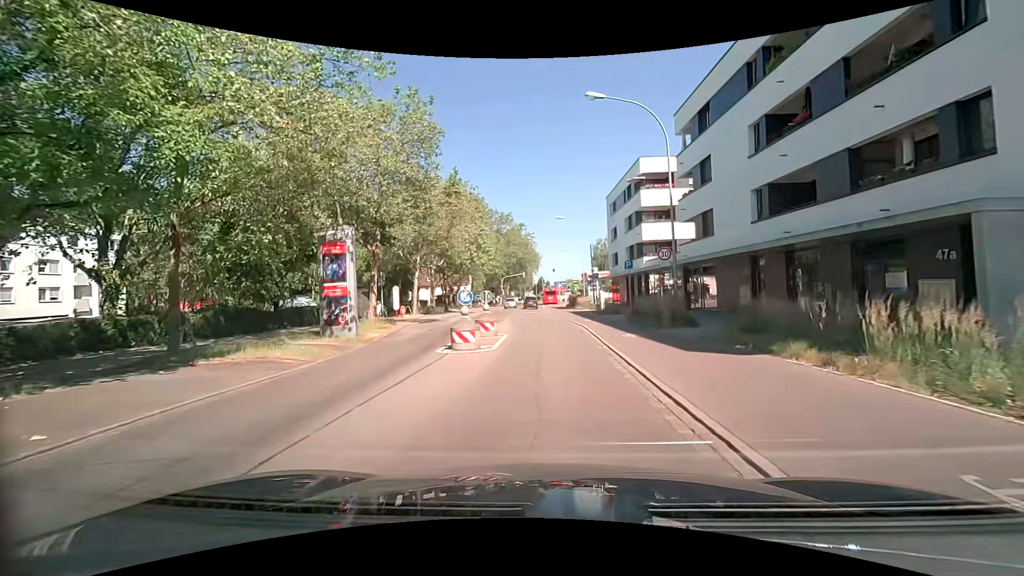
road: secondary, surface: asphalt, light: Day
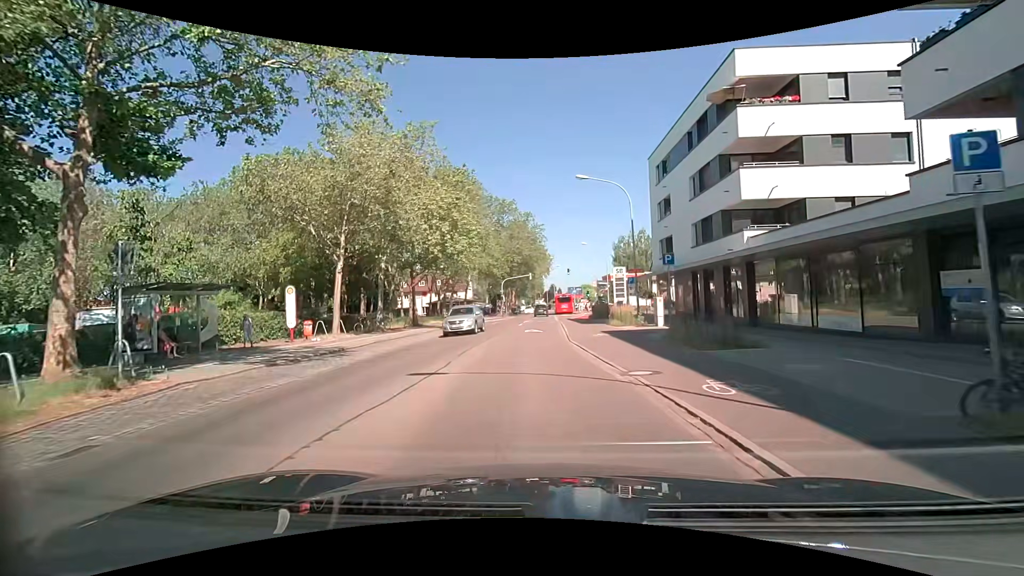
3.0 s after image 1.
(-0.3, +19.7) m; -2°
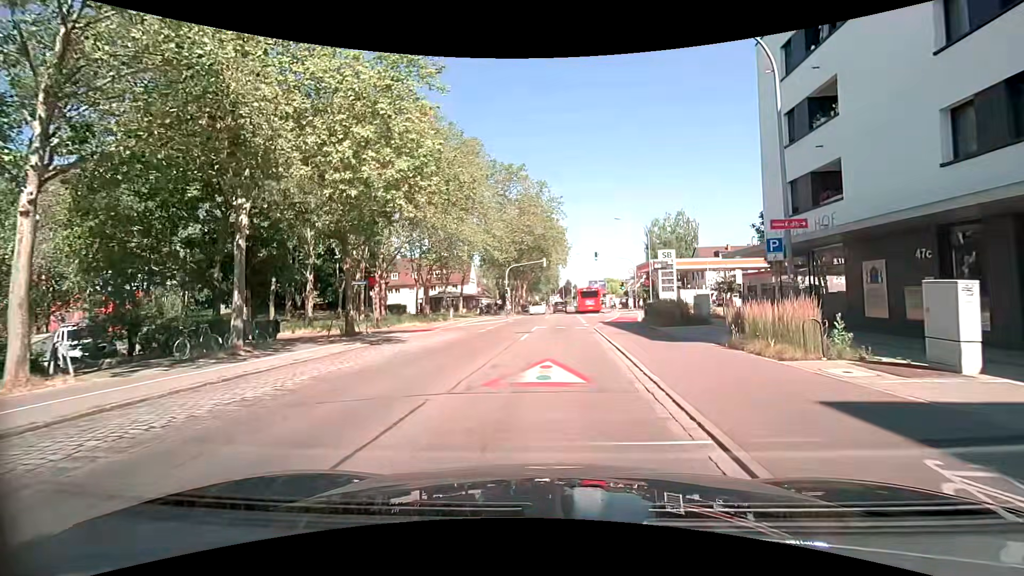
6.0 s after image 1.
(-0.4, +17.9) m; -1°
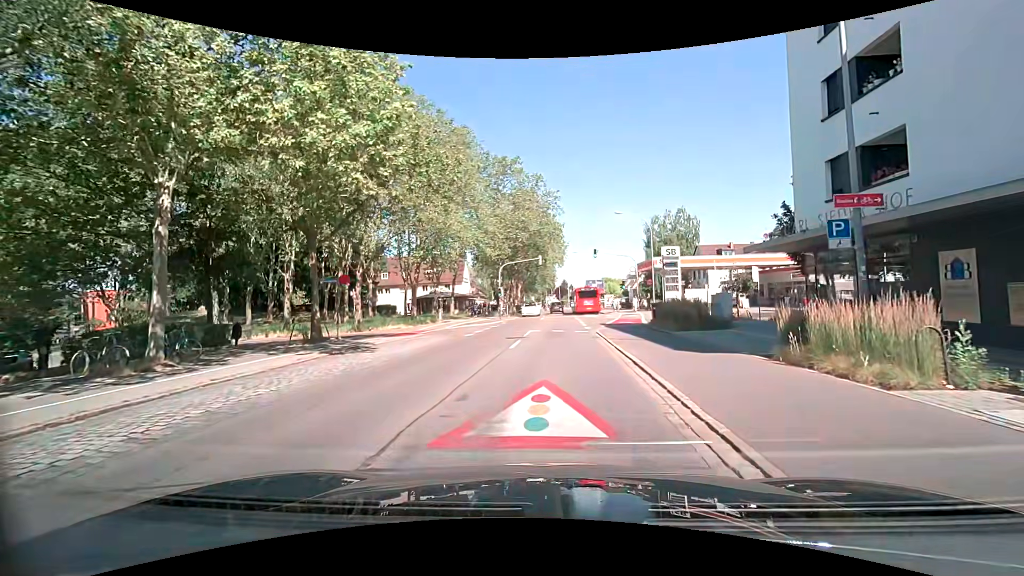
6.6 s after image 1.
(0.0, +3.3) m; +1°
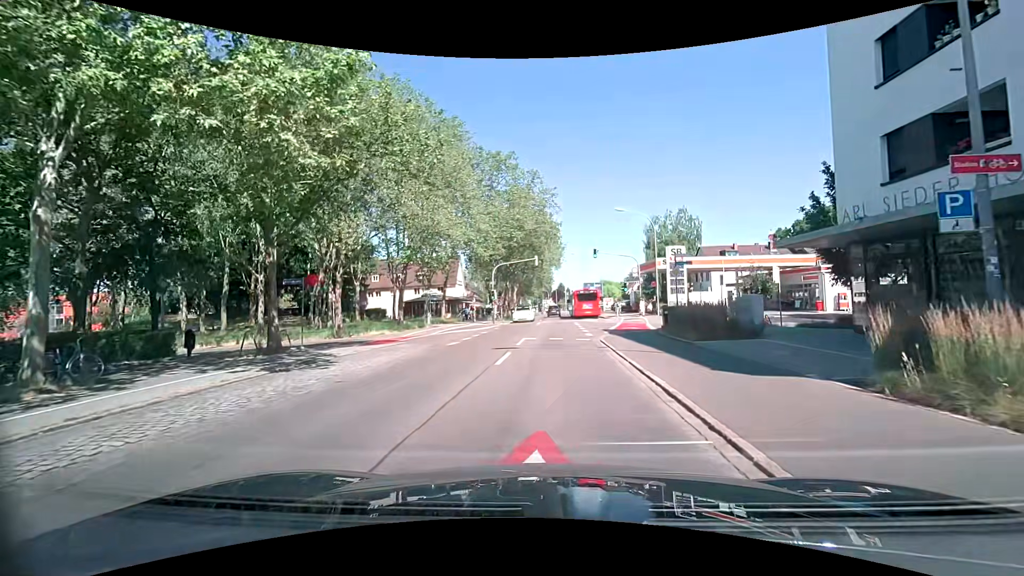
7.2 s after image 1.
(0.0, +3.2) m; -1°
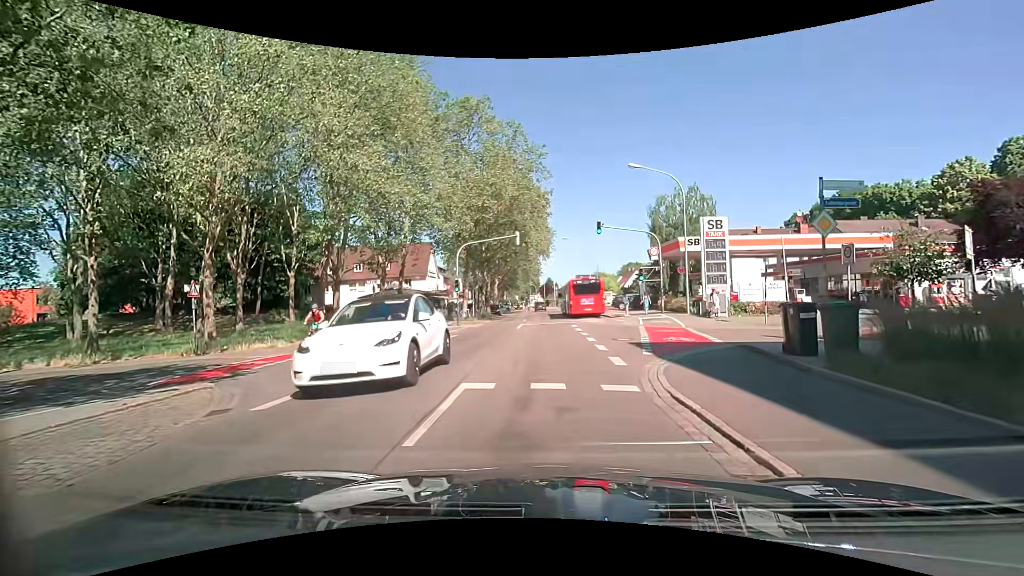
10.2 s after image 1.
(+0.2, +12.8) m; 0°
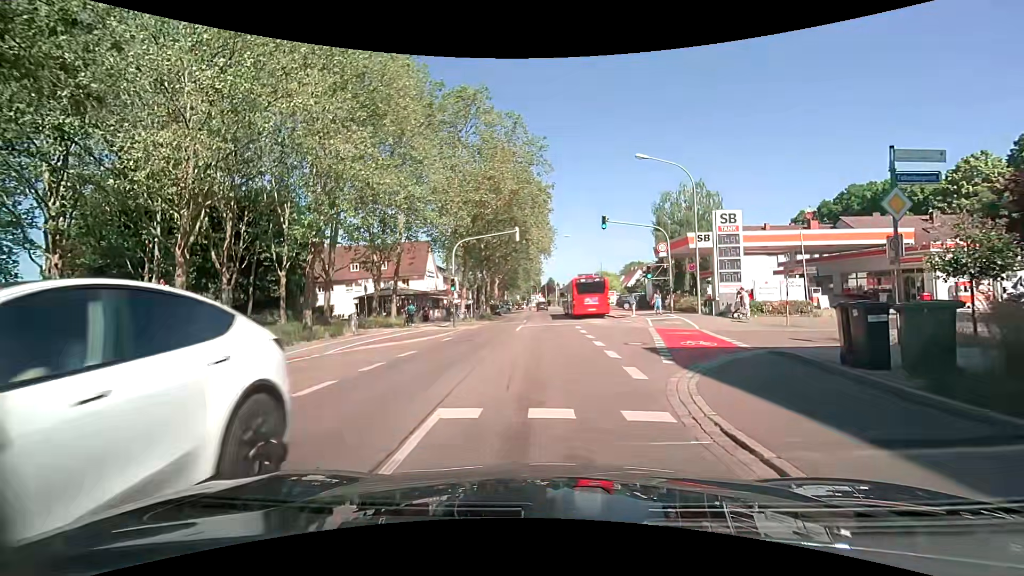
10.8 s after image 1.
(0.0, +1.9) m; 0°
